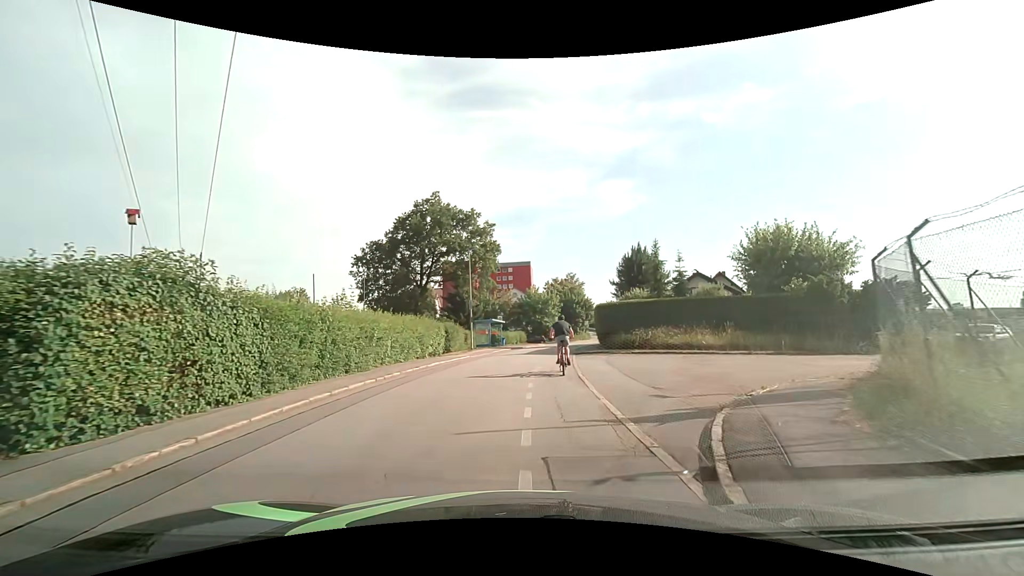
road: residential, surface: asphalt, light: Day
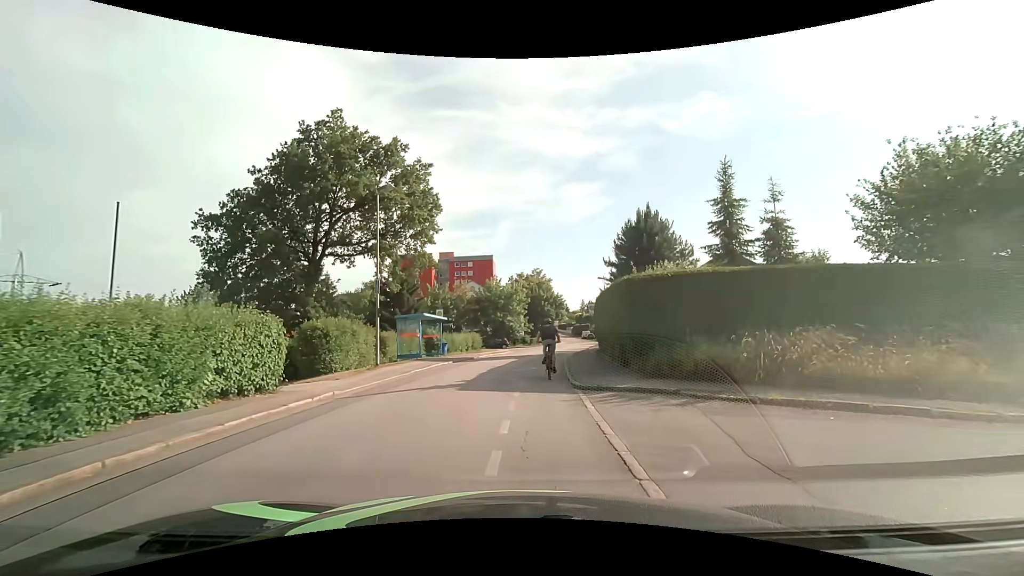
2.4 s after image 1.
(+0.7, +16.7) m; +4°
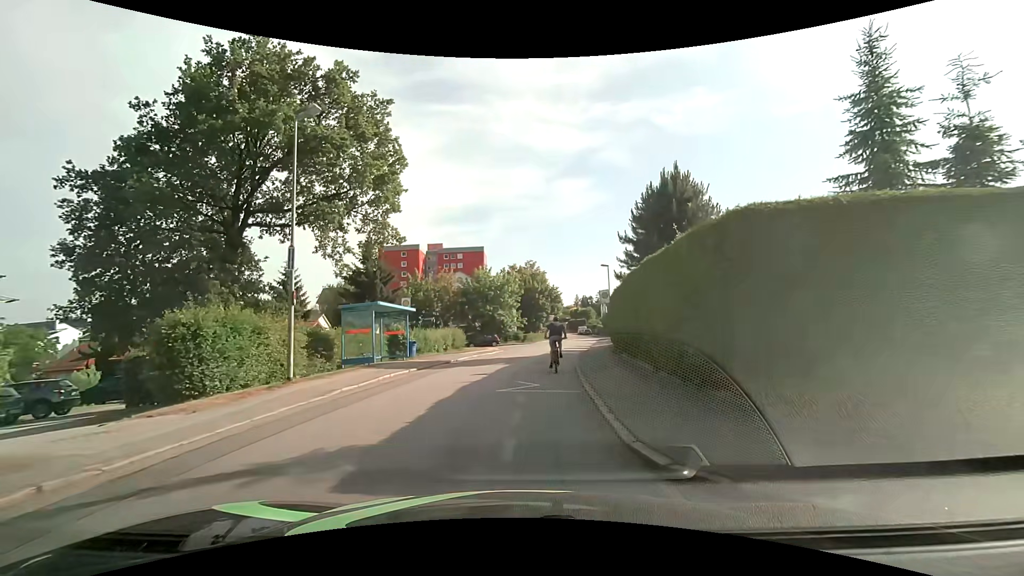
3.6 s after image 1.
(+0.1, +7.6) m; +2°
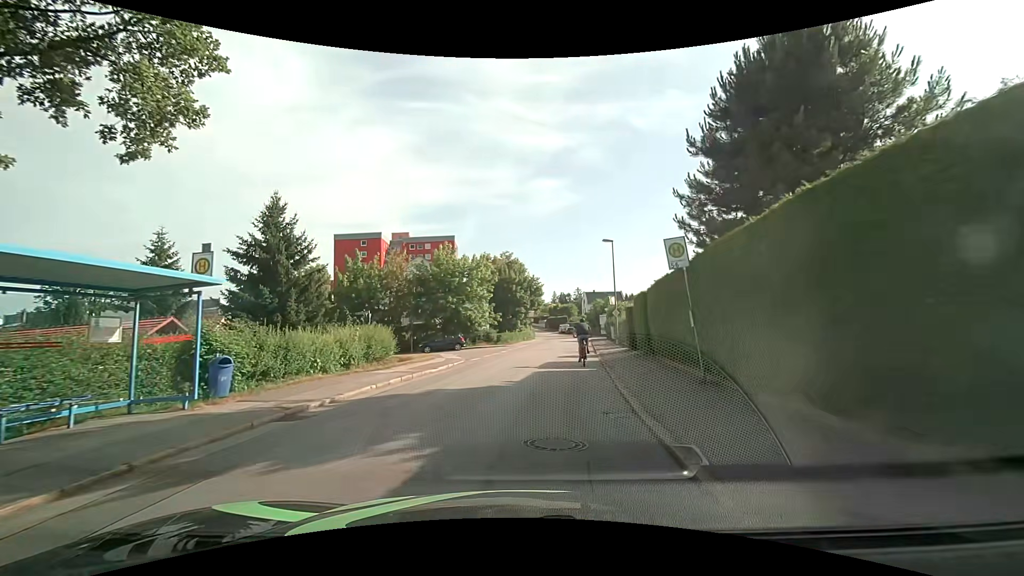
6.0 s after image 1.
(+0.1, +14.1) m; +3°
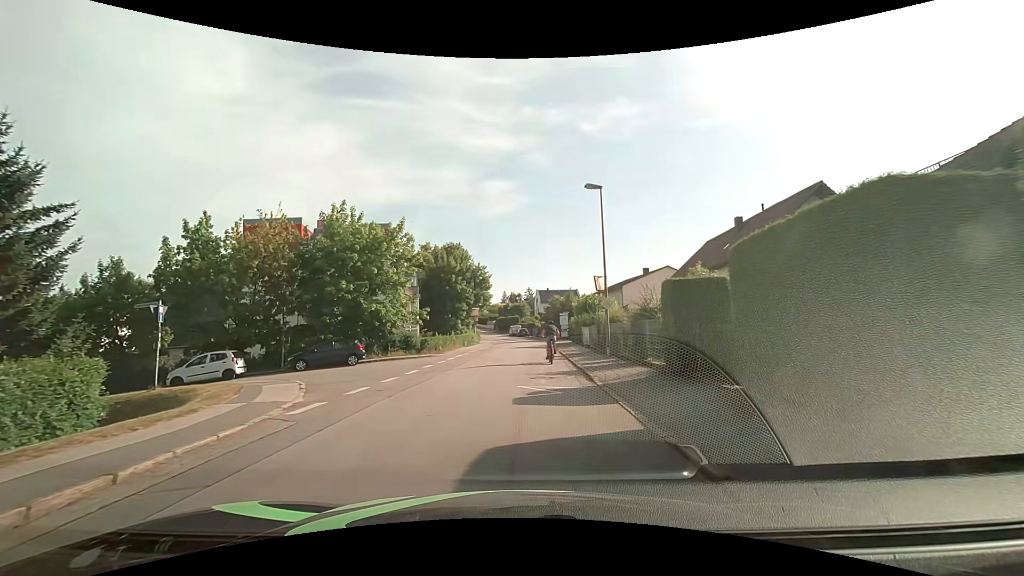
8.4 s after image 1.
(+0.7, +15.4) m; +6°
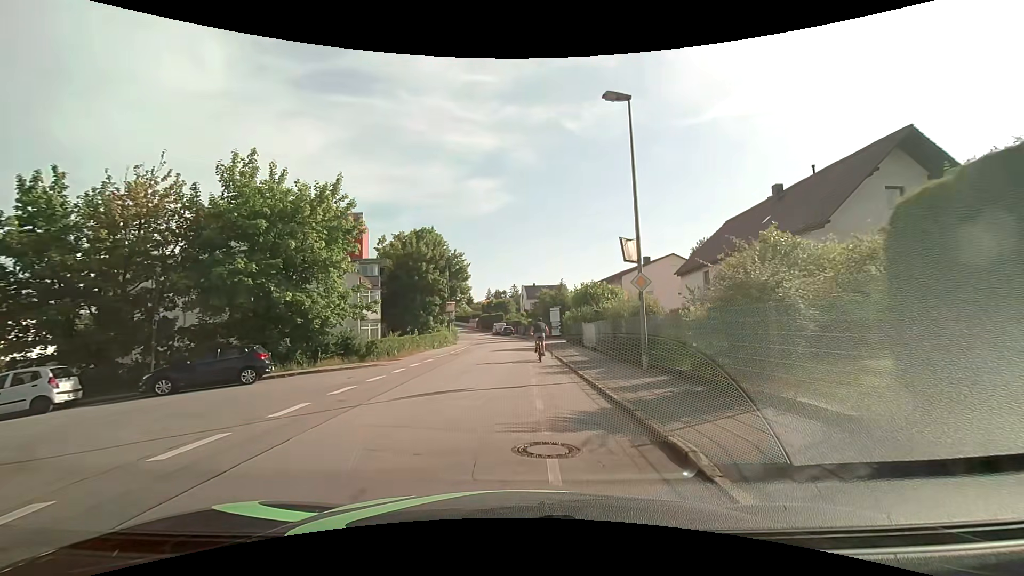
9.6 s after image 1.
(+0.1, +9.1) m; +1°
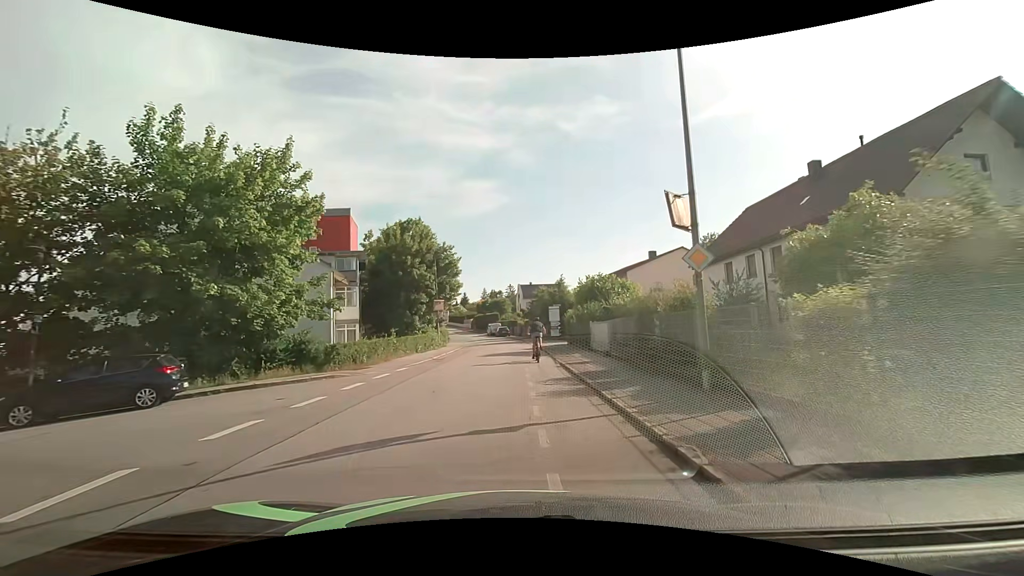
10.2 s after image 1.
(0.0, +4.8) m; +1°
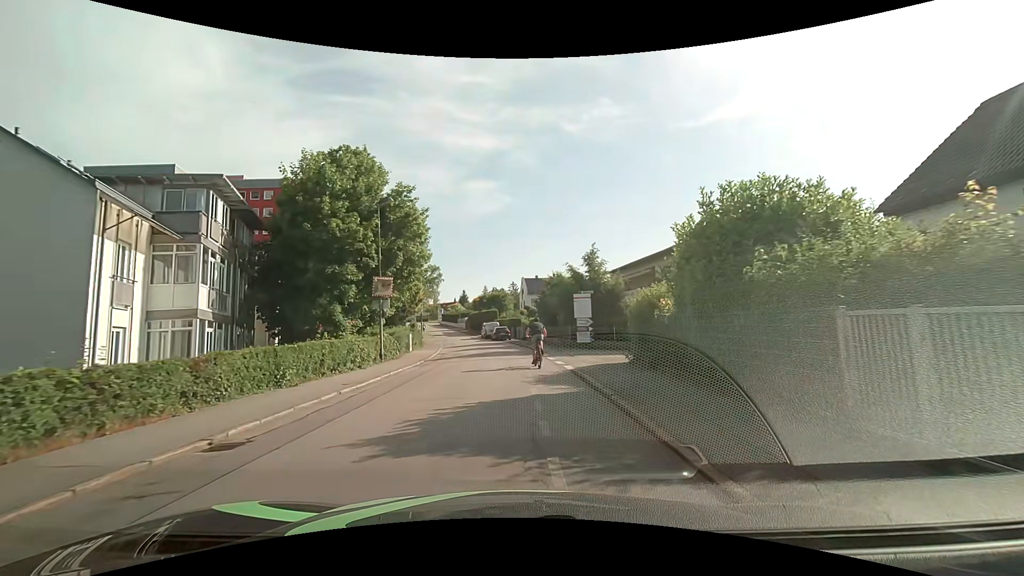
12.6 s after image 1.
(-0.1, +19.2) m; 0°
(0, +10) (0, +20) (-1, +30) (-1, +40) (-4, +50) (-6, +59) (-7, +69) (-9, +79) (-11, +89) (-14, +99) m
